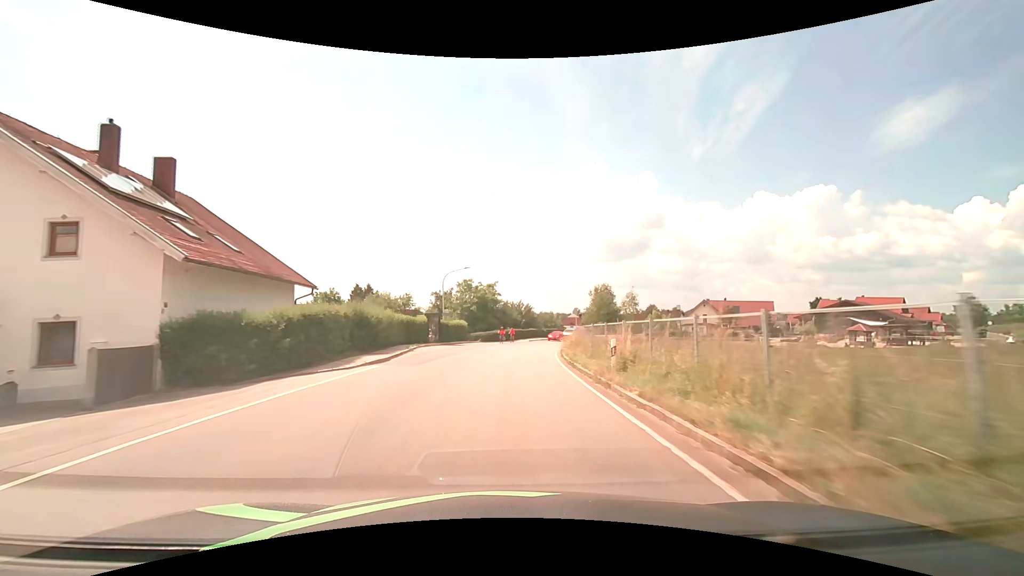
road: tertiary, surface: asphalt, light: Day
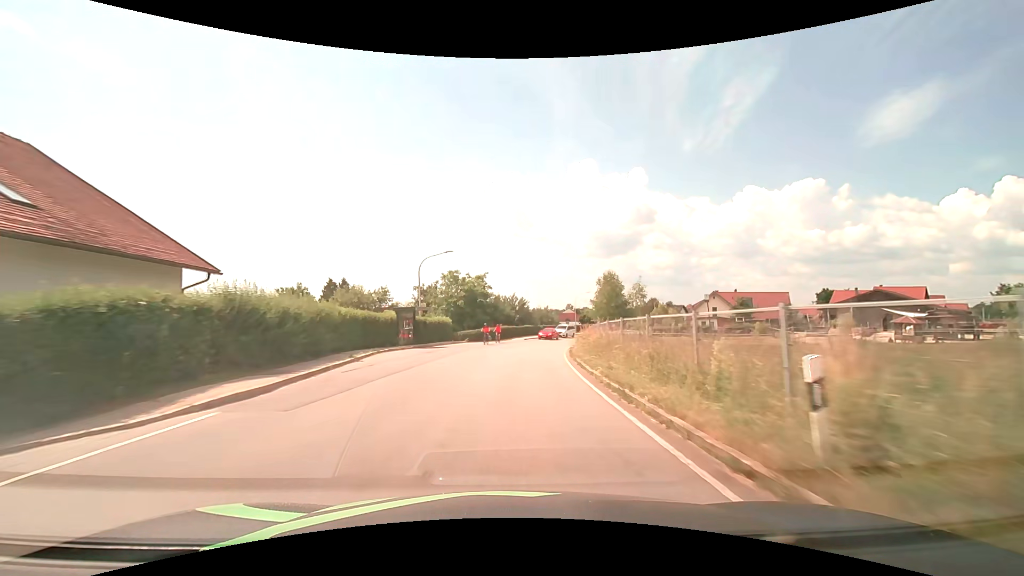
(+0.1, +9.1) m; +1°
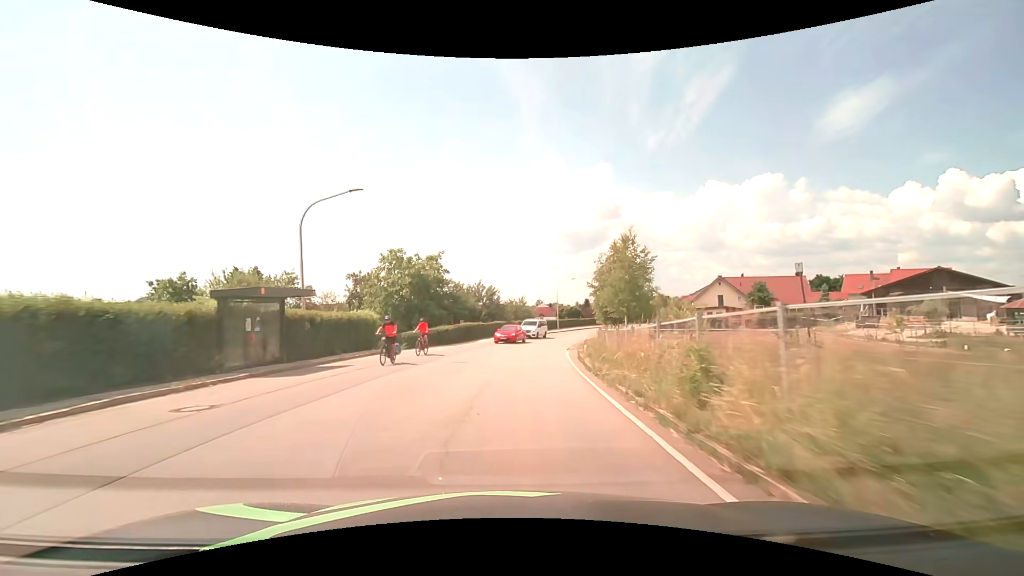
(+0.5, +17.5) m; +3°
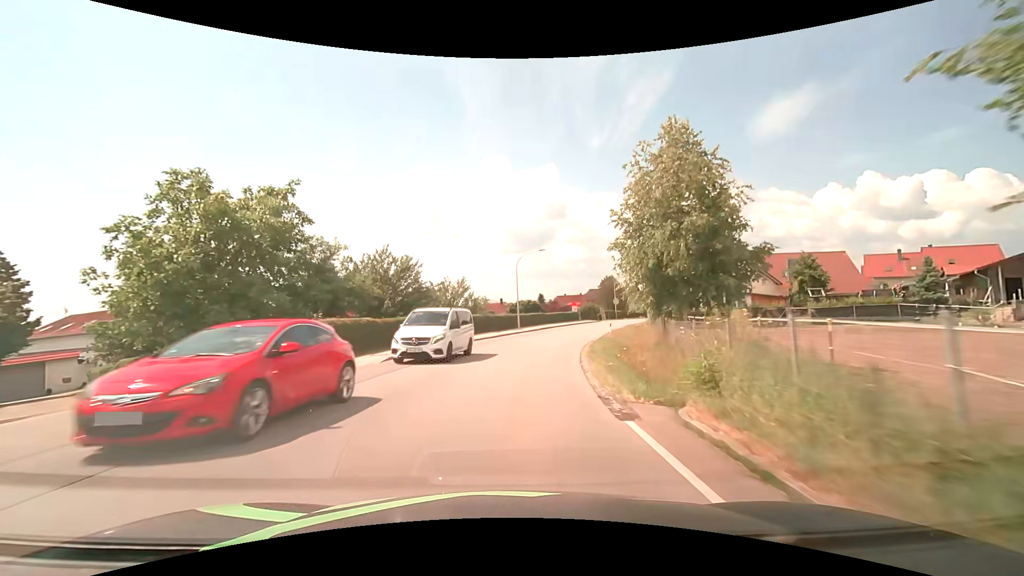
(+1.2, +24.8) m; +6°
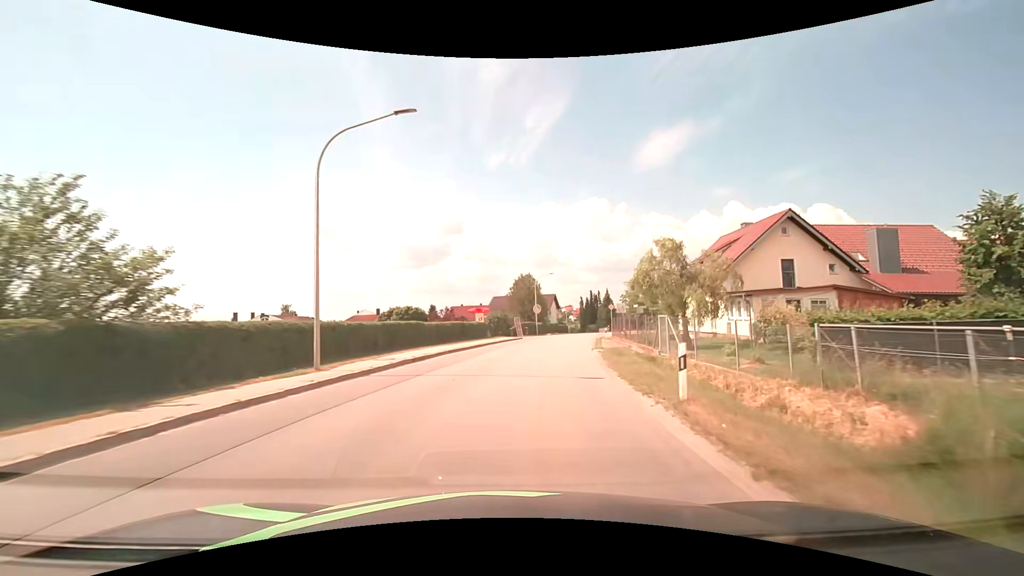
(+3.1, +31.2) m; +12°
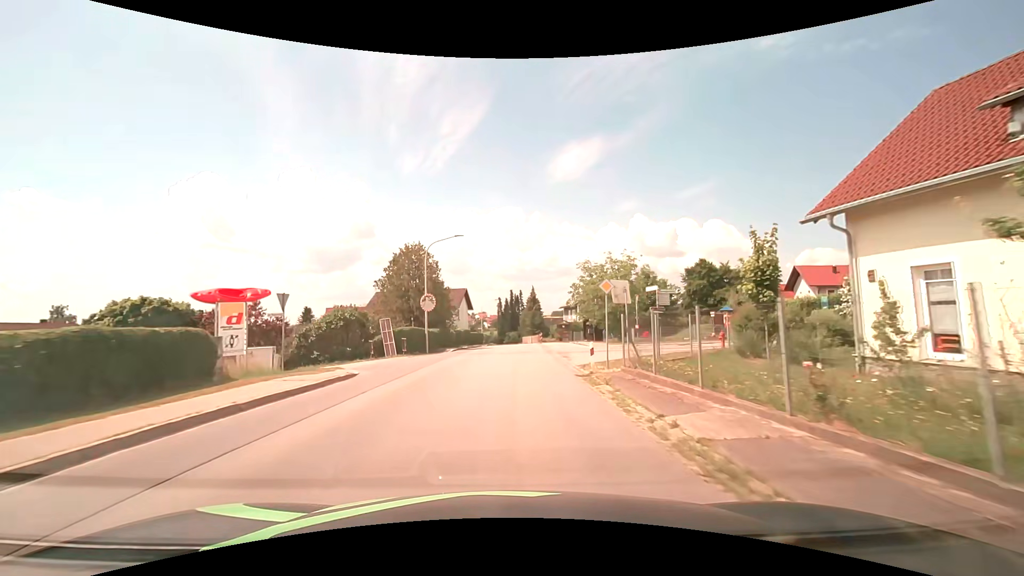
(+3.3, +30.4) m; +10°
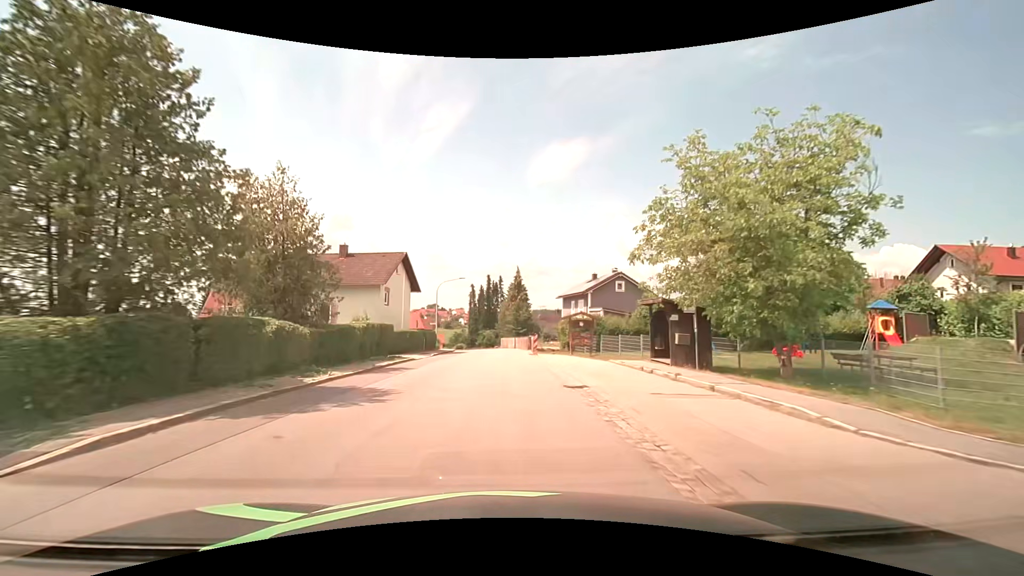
(+0.8, +30.5) m; +2°
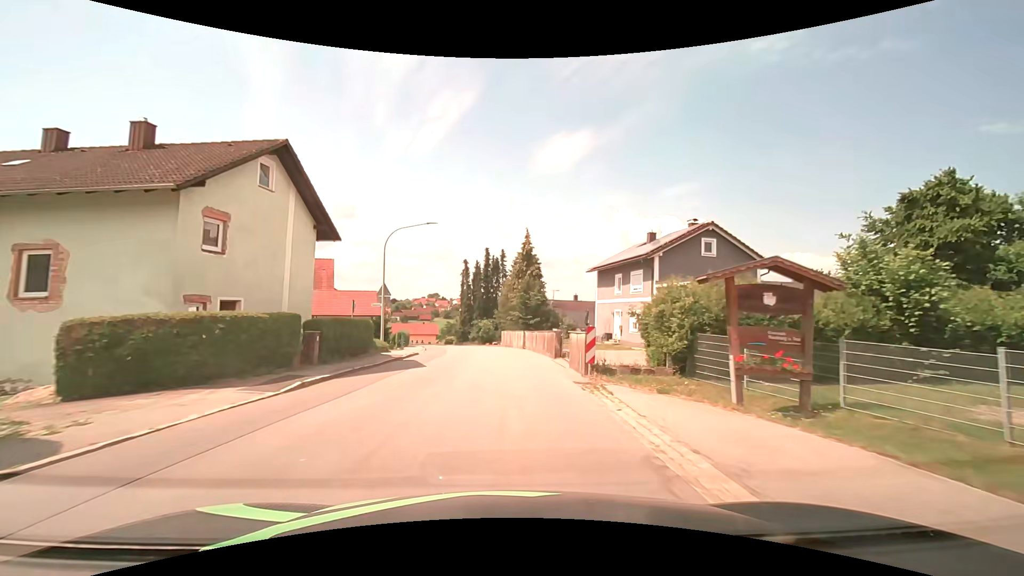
(0.0, +23.0) m; 0°
(0, +10) (0, +20) (0, +30) (-1, +40) (-3, +50) (-6, +59) (-10, +69) (-14, +78) (-20, +86) (-25, +94) m
